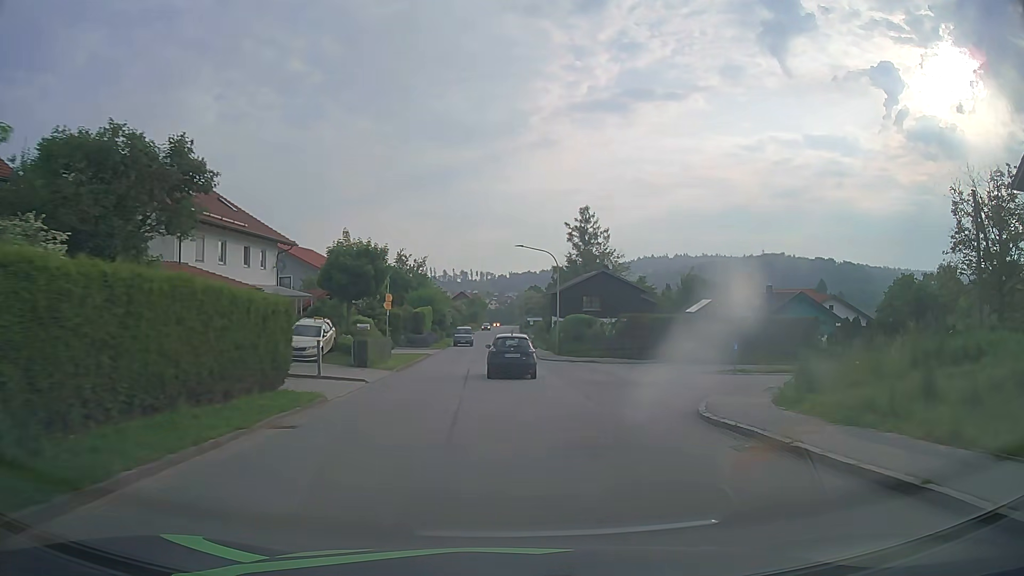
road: tertiary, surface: asphalt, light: Day
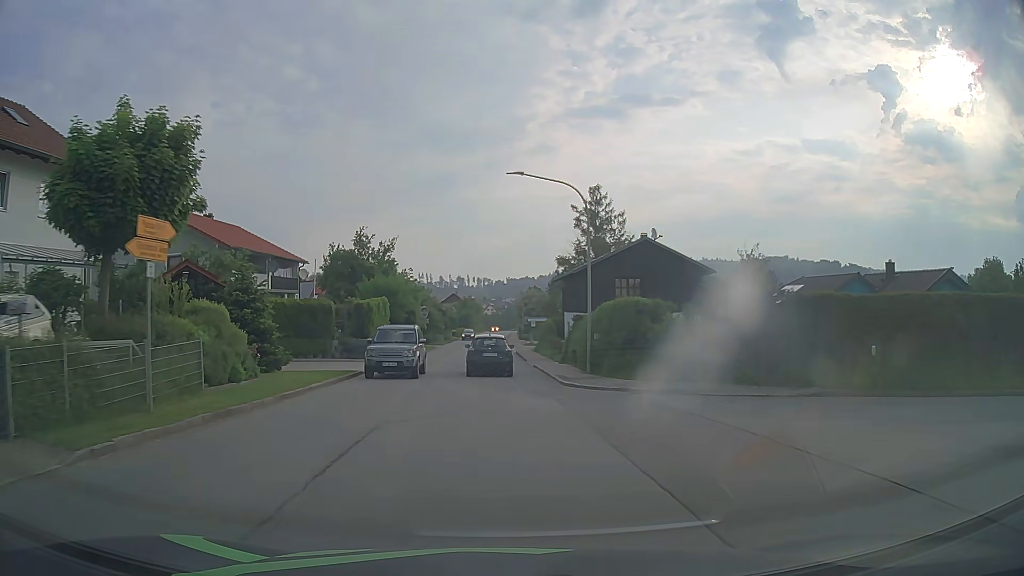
(+0.5, +20.7) m; +1°
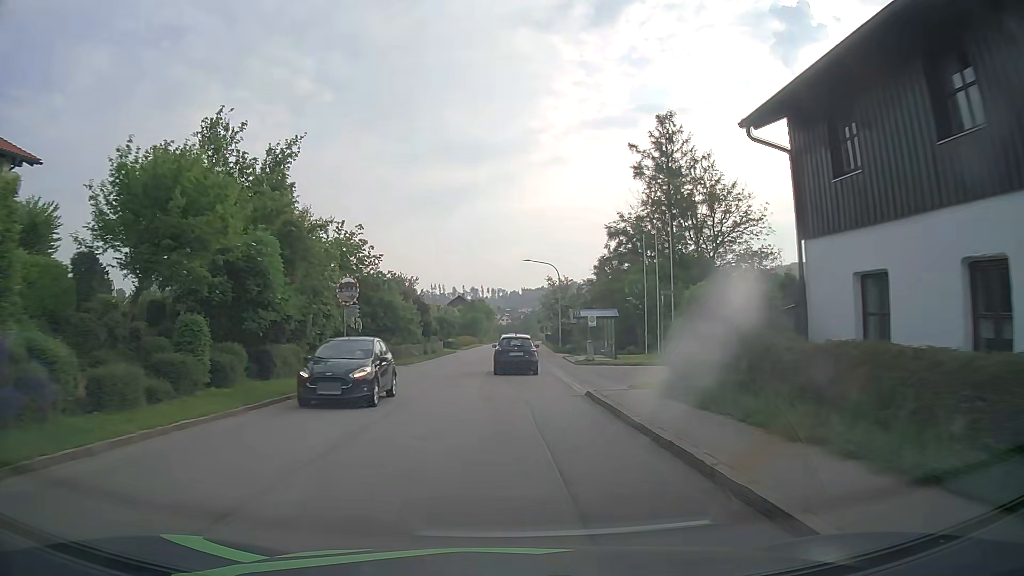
(-1.2, +36.9) m; -2°
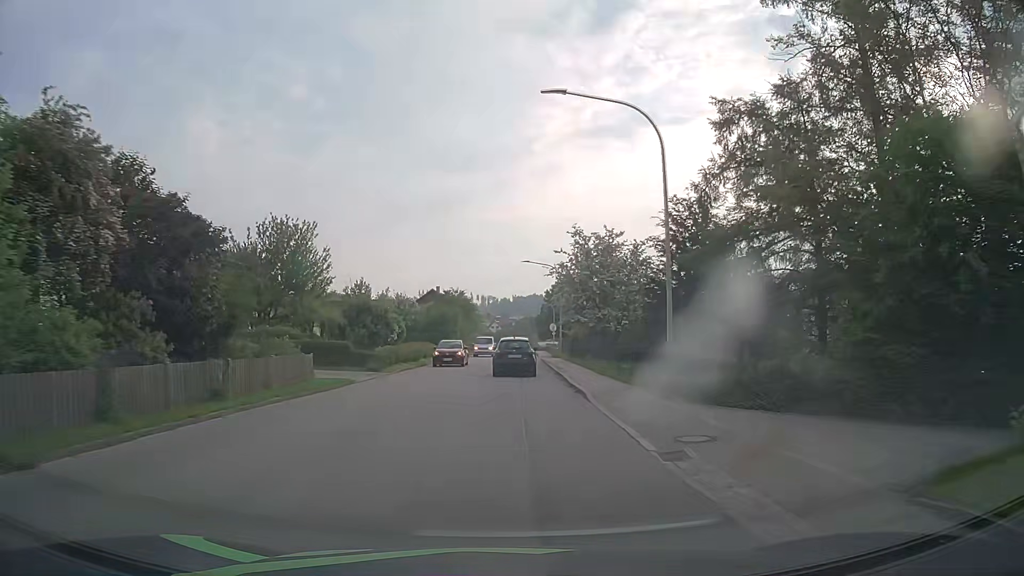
(0.0, +38.6) m; 0°
